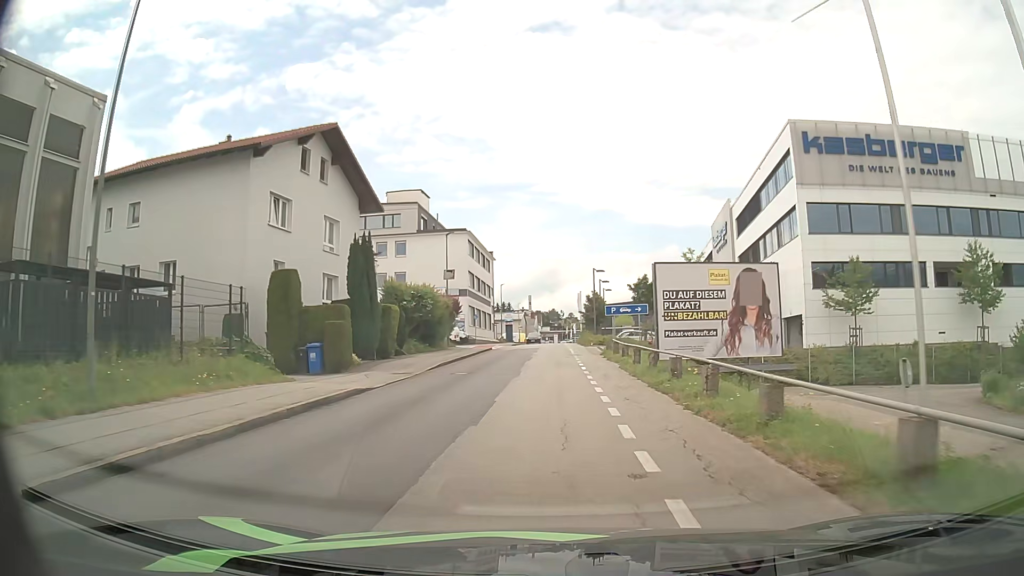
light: Day
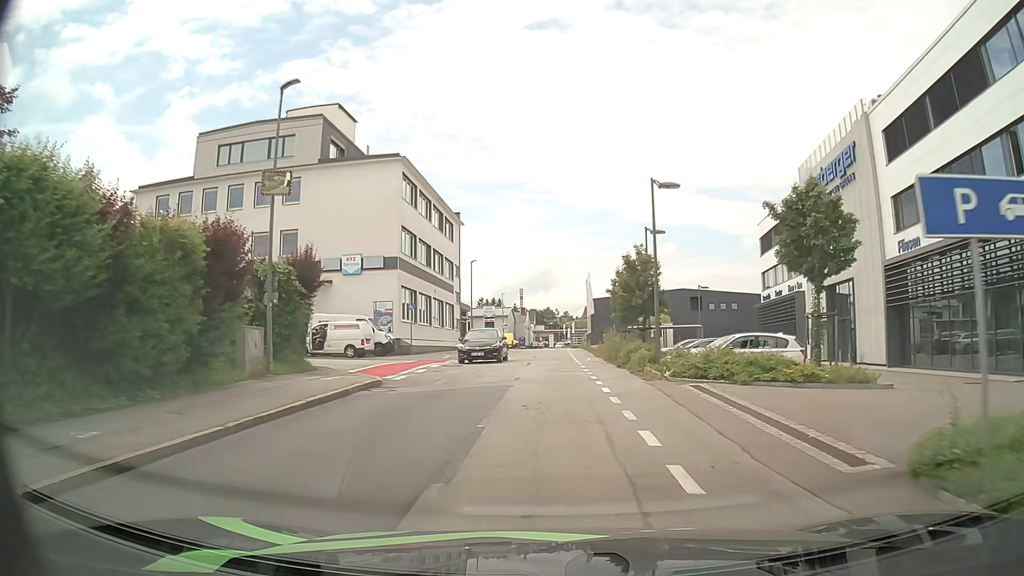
(+0.1, +31.4) m; 0°
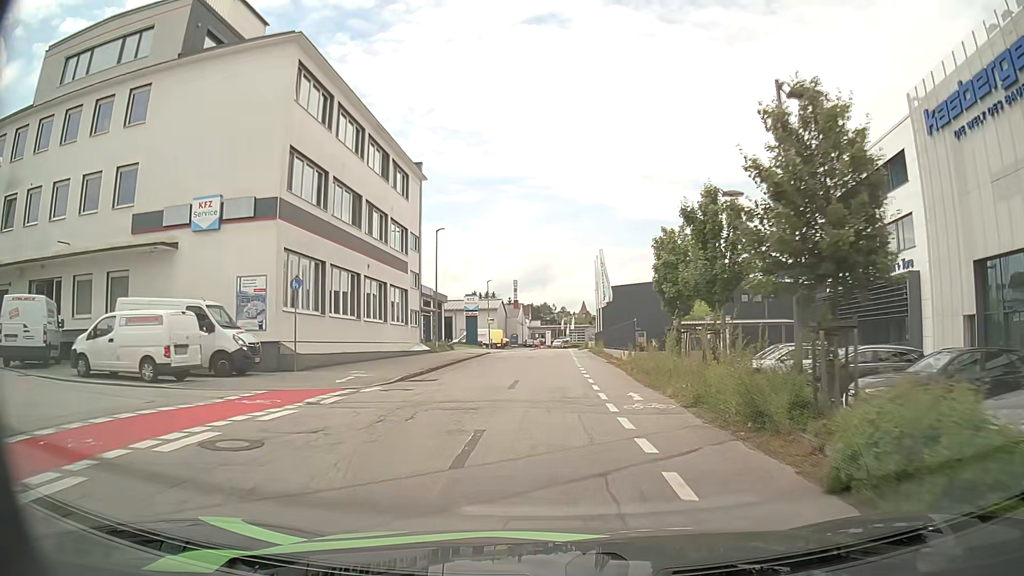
(+0.2, +18.3) m; +1°
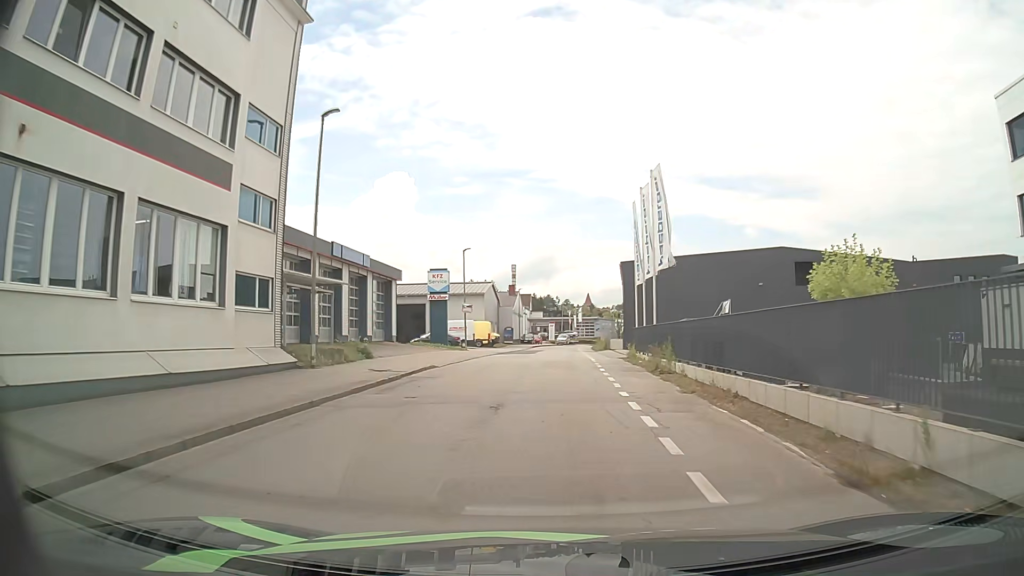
(-0.3, +24.4) m; -1°
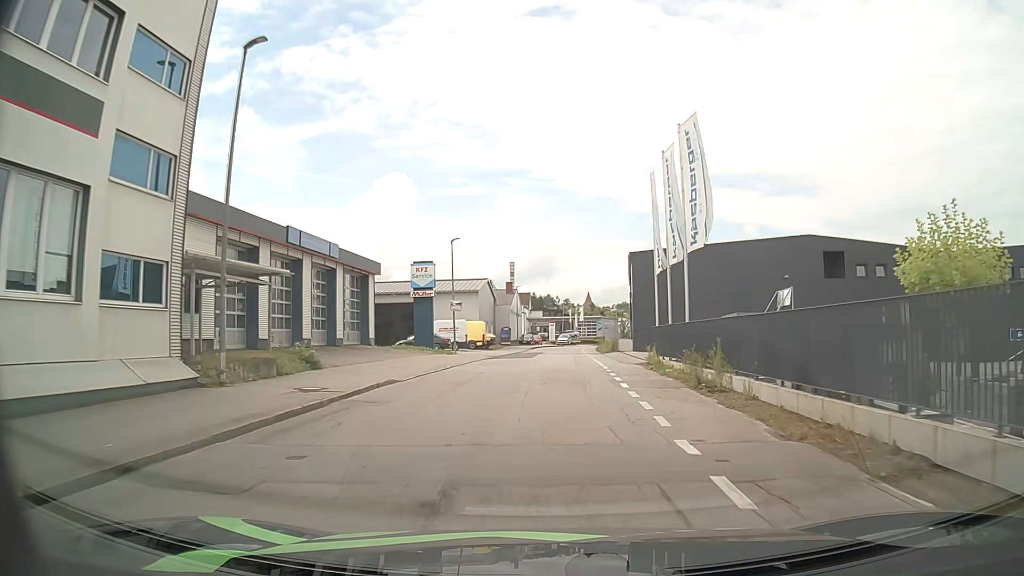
(0.0, +6.3) m; 0°
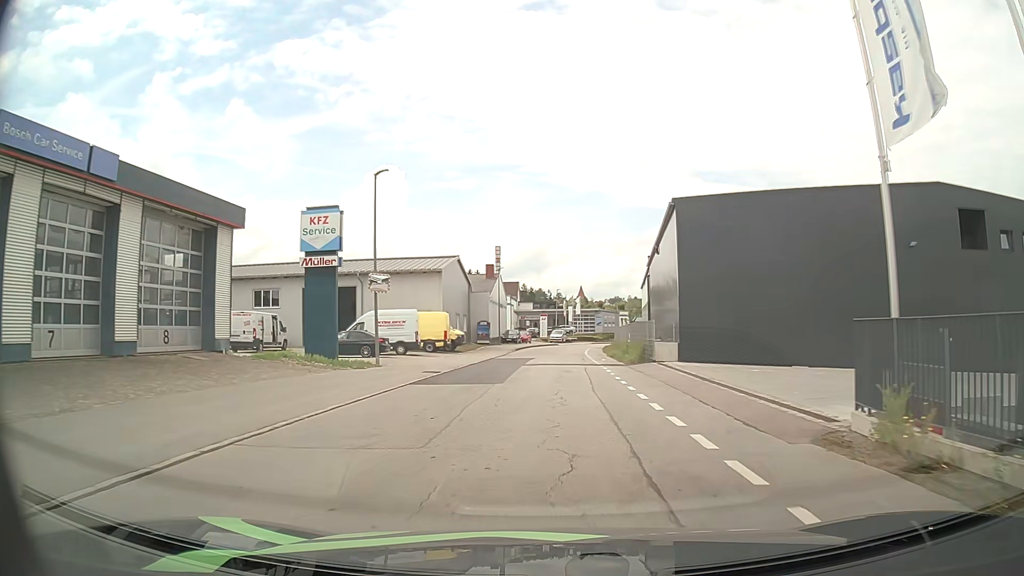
(0.0, +19.4) m; +1°
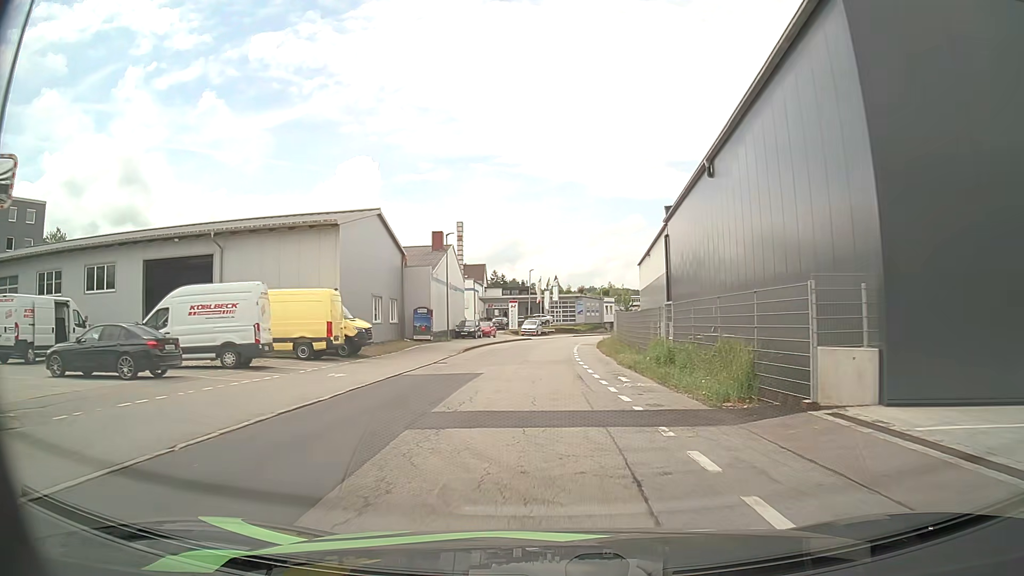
(+0.3, +19.9) m; +1°
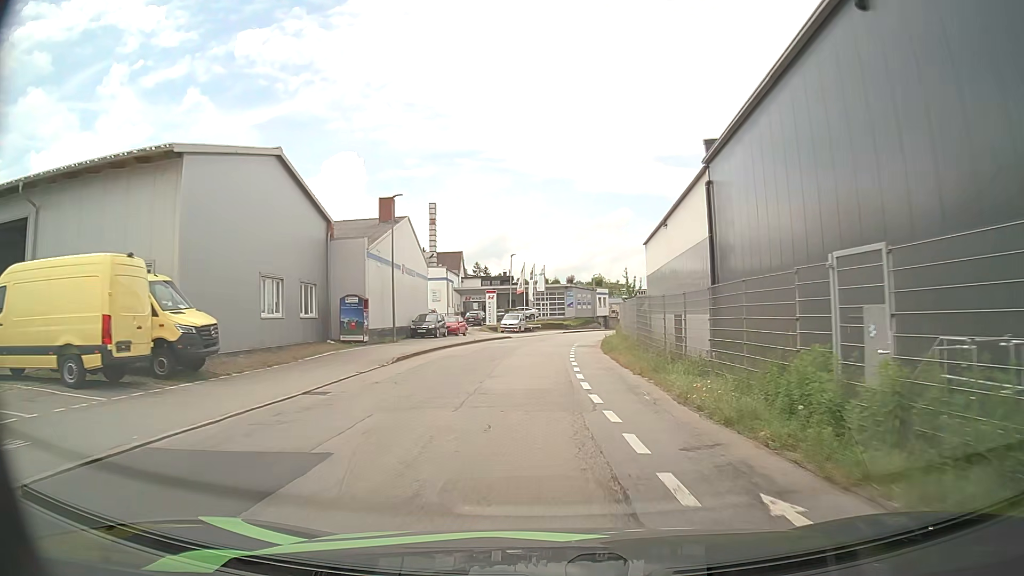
(+0.3, +13.3) m; +2°
(0, +10) (0, +20) (0, +30) (+1, +40) (+2, +50) (+3, +60) (+5, +70) (+8, +79) (+11, +89) (+14, +98) m
